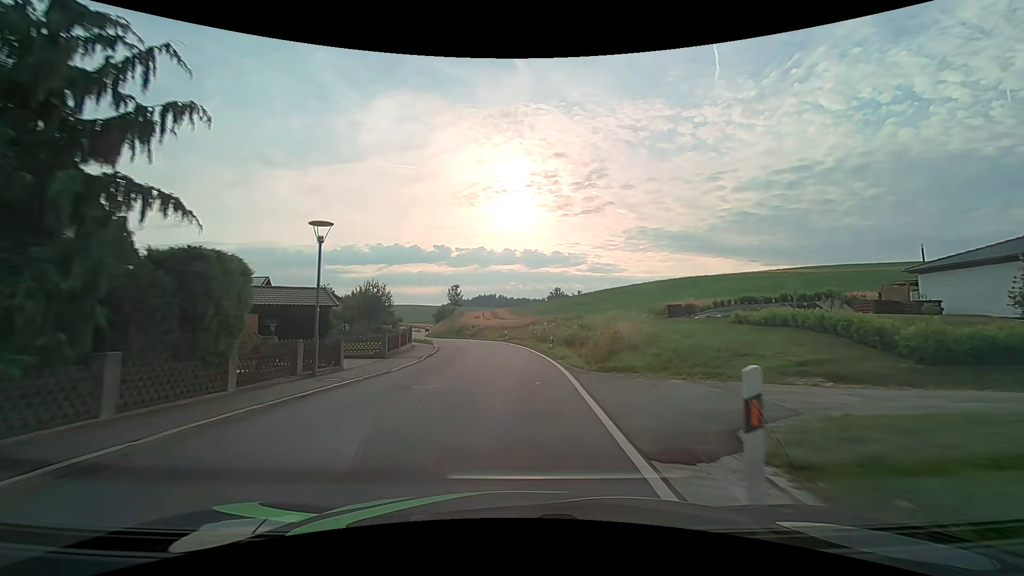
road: secondary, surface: asphalt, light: Day
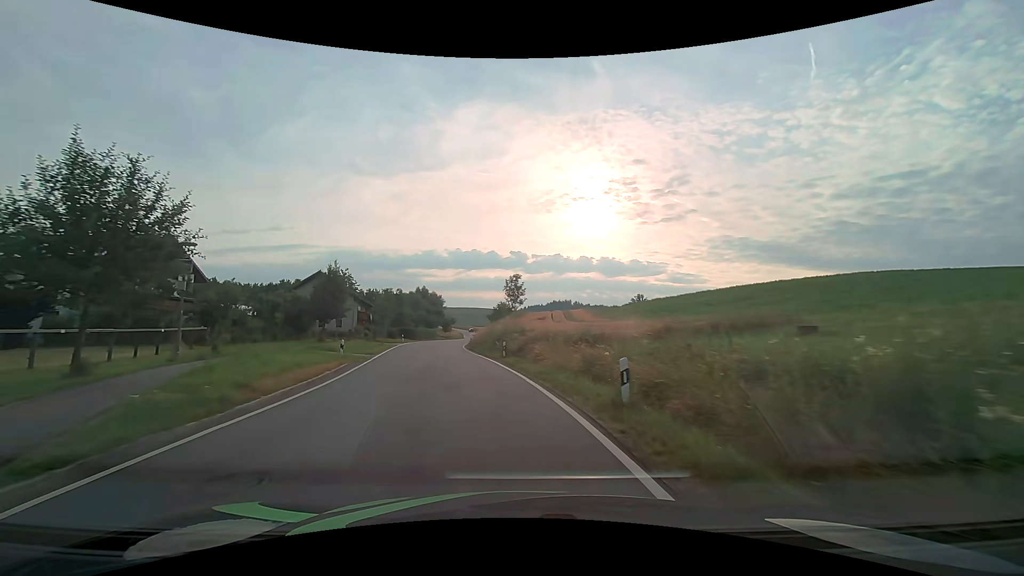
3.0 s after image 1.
(-1.2, +36.5) m; -8°
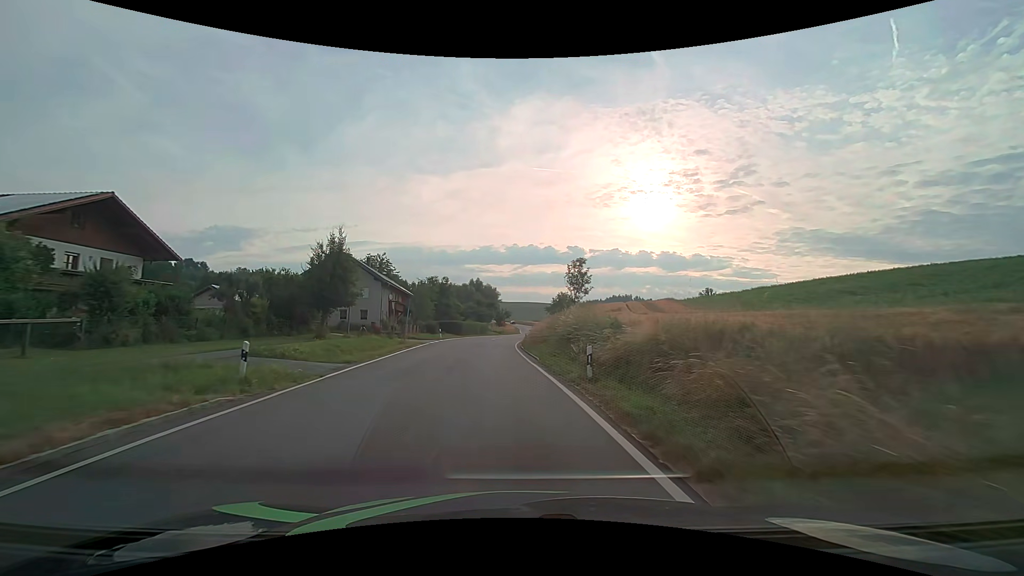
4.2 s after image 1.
(-0.9, +14.7) m; -7°
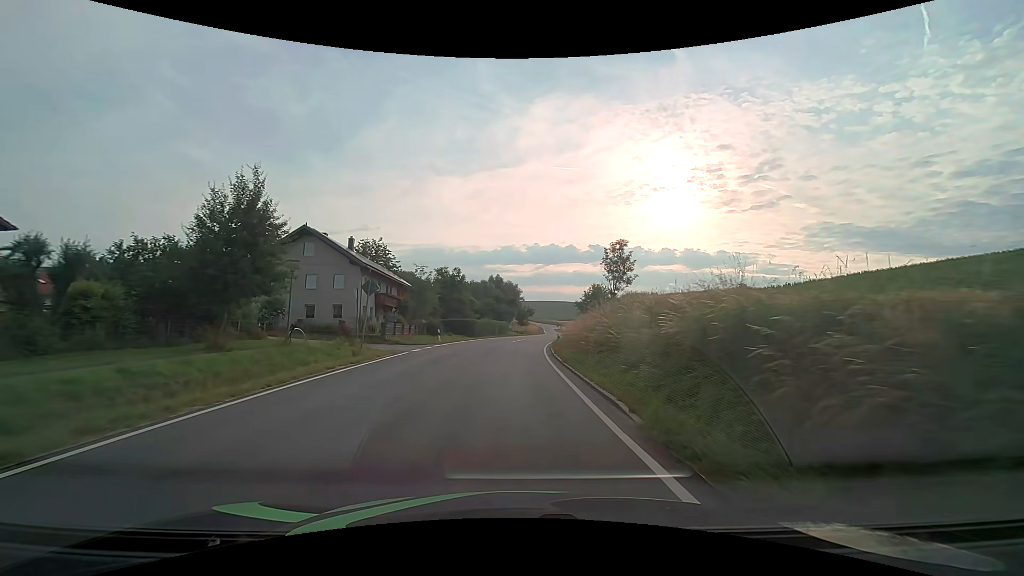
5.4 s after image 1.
(-0.4, +14.9) m; -2°
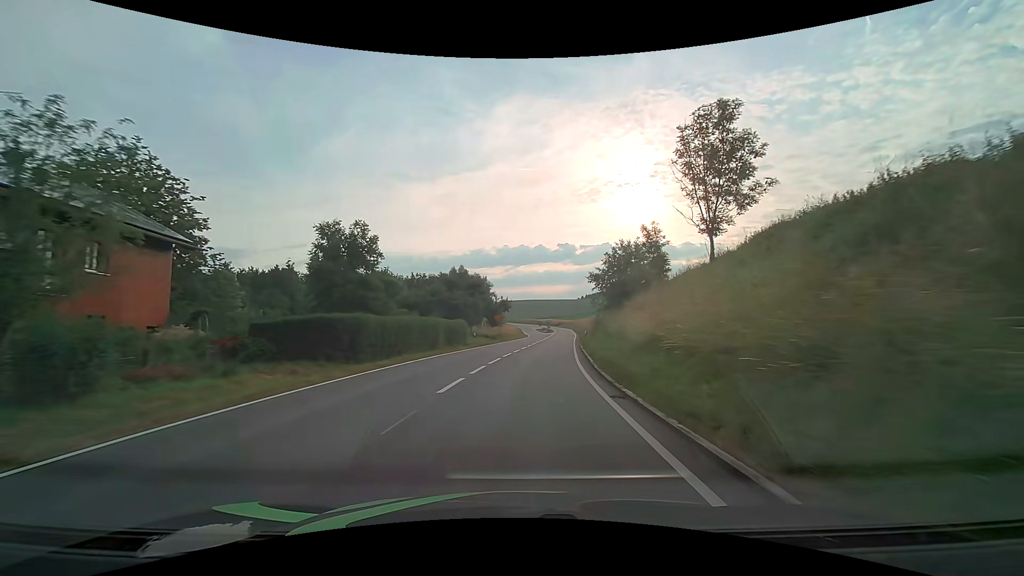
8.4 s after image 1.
(+0.4, +38.5) m; +3°
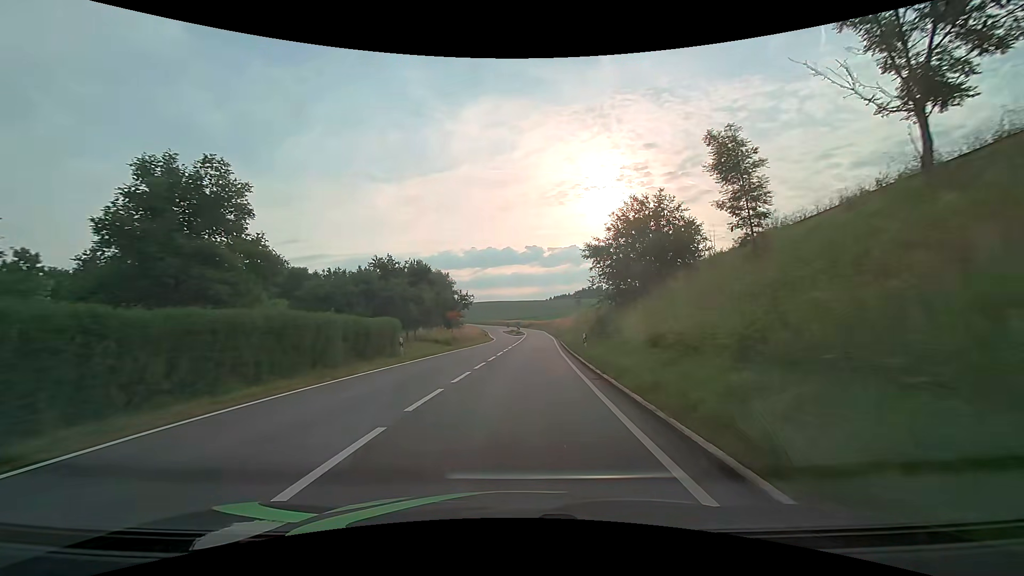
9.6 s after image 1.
(+0.5, +15.7) m; +4°
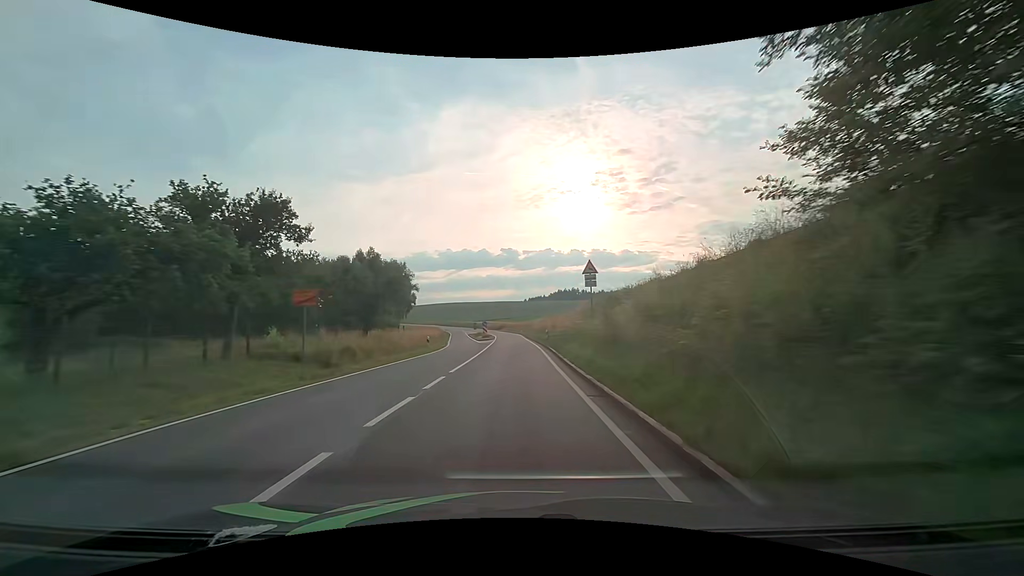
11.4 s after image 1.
(+0.8, +23.8) m; +3°
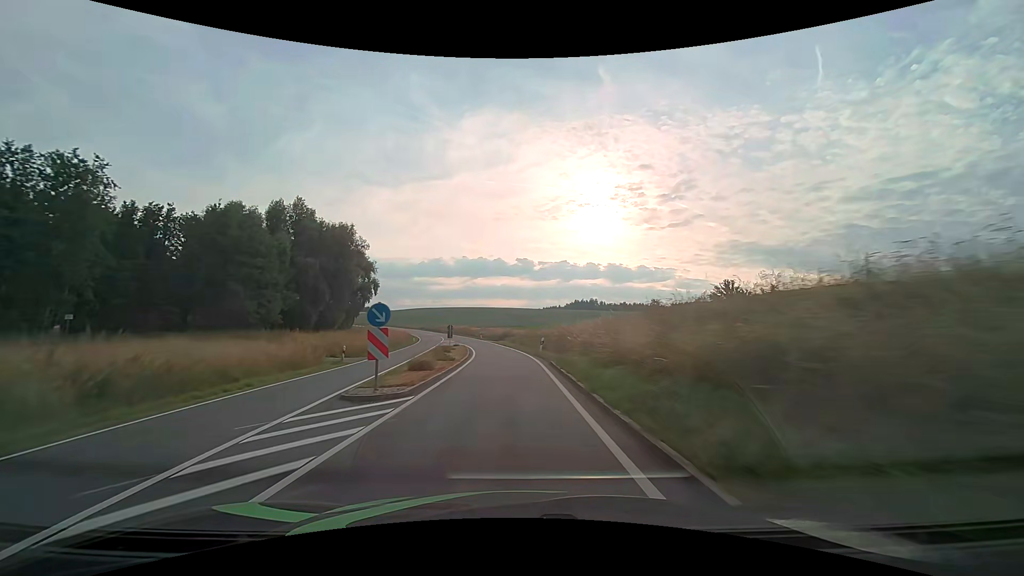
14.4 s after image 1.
(-0.3, +47.3) m; -2°
(0, +10) (0, +20) (-1, +30) (-2, +40) (-3, +50) (-4, +60) (-6, +70) (-8, +79) (-11, +89) (-13, +99) m
